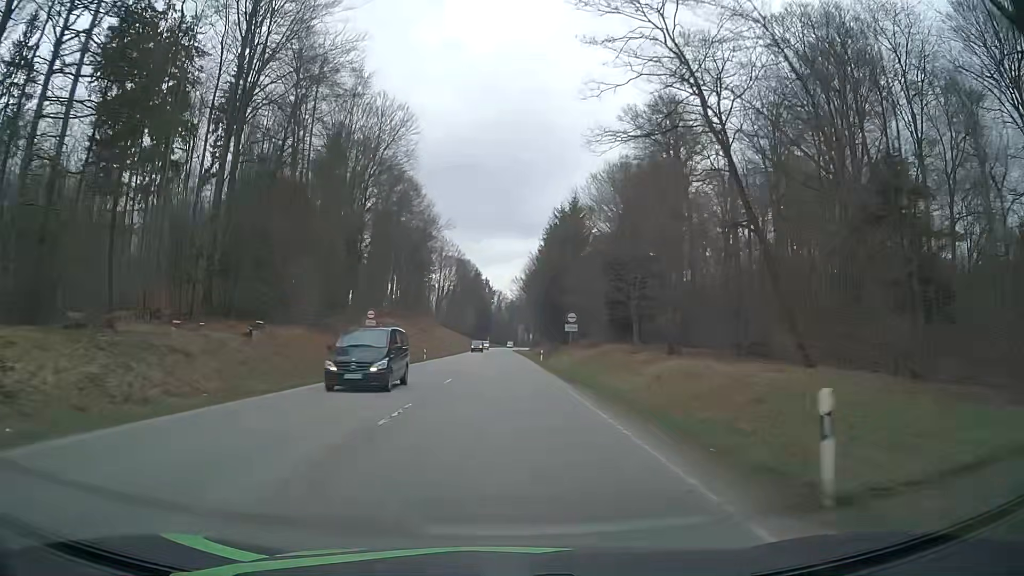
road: secondary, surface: asphalt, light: Day
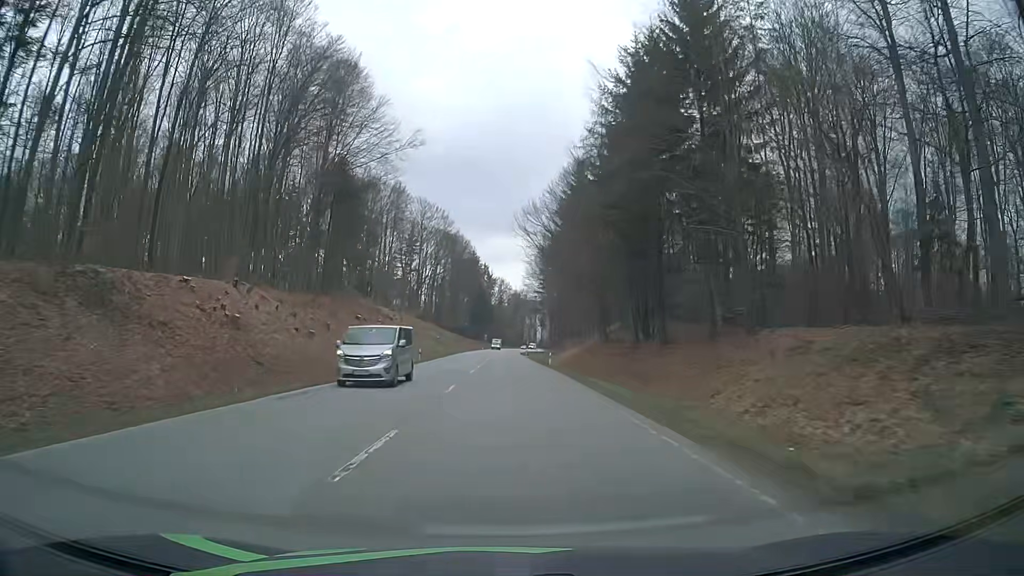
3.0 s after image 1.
(-0.3, +63.1) m; 0°
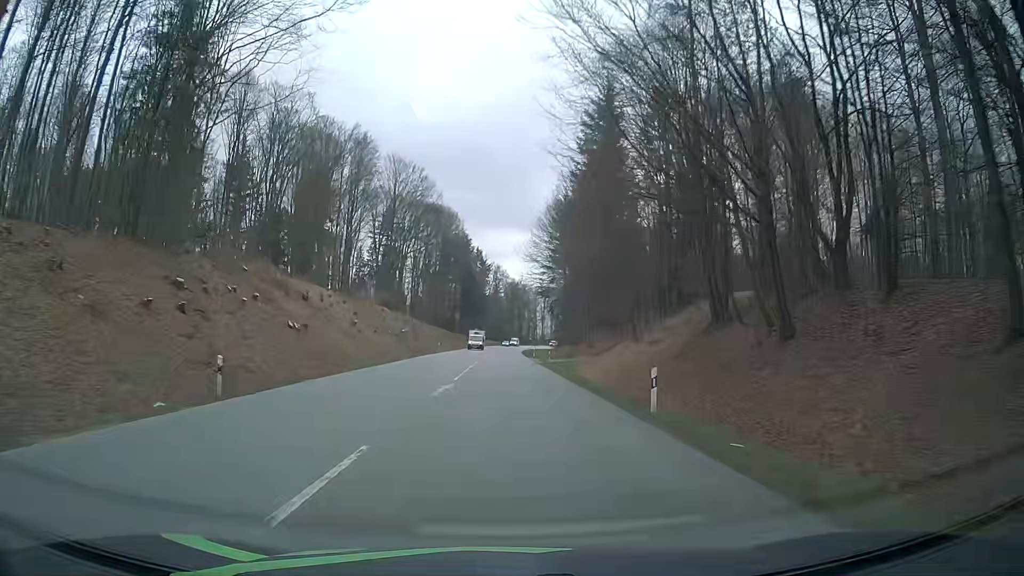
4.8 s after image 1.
(+0.4, +38.3) m; 0°
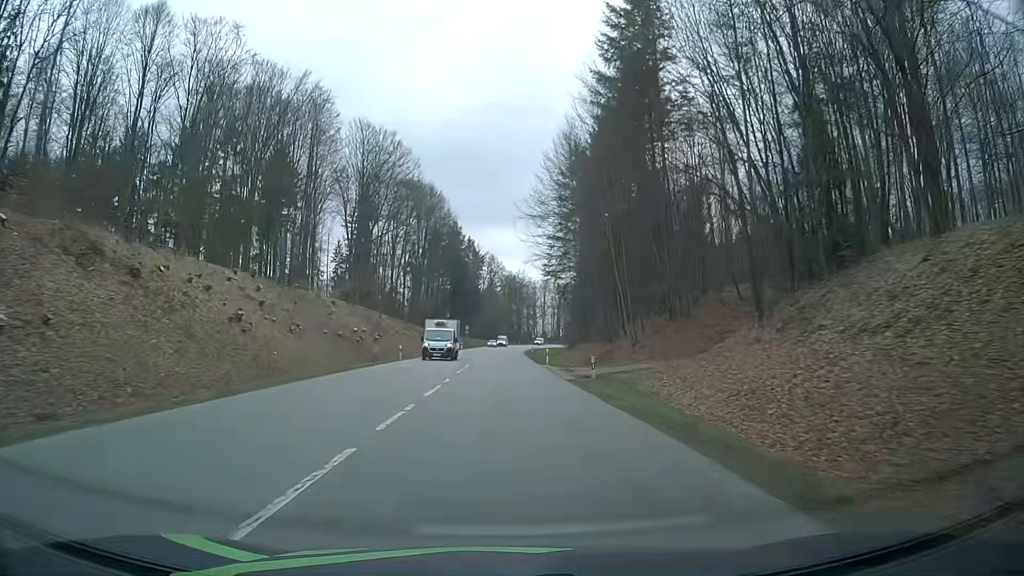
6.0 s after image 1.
(+0.2, +25.5) m; +1°
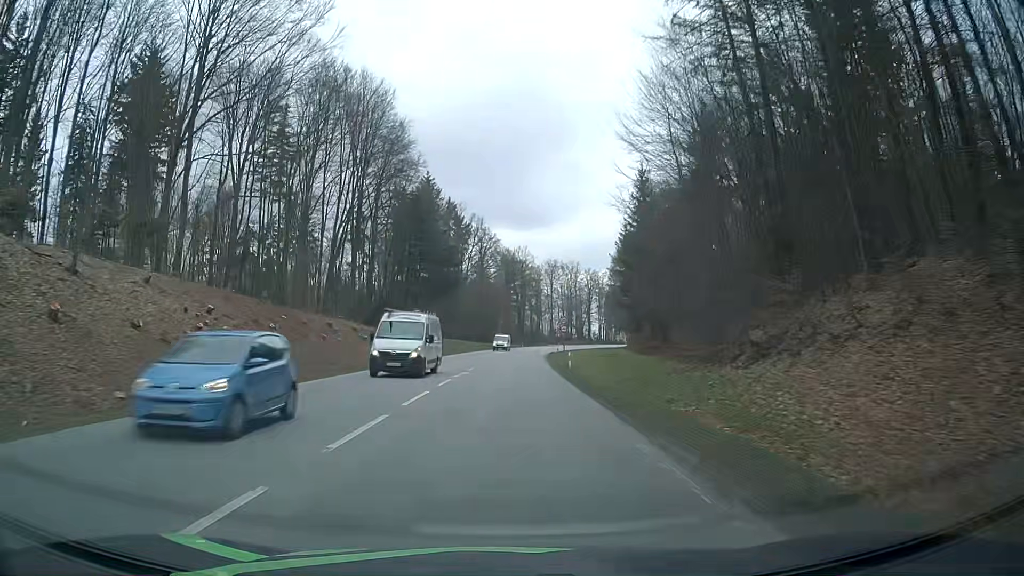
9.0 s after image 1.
(-0.3, +62.2) m; 0°
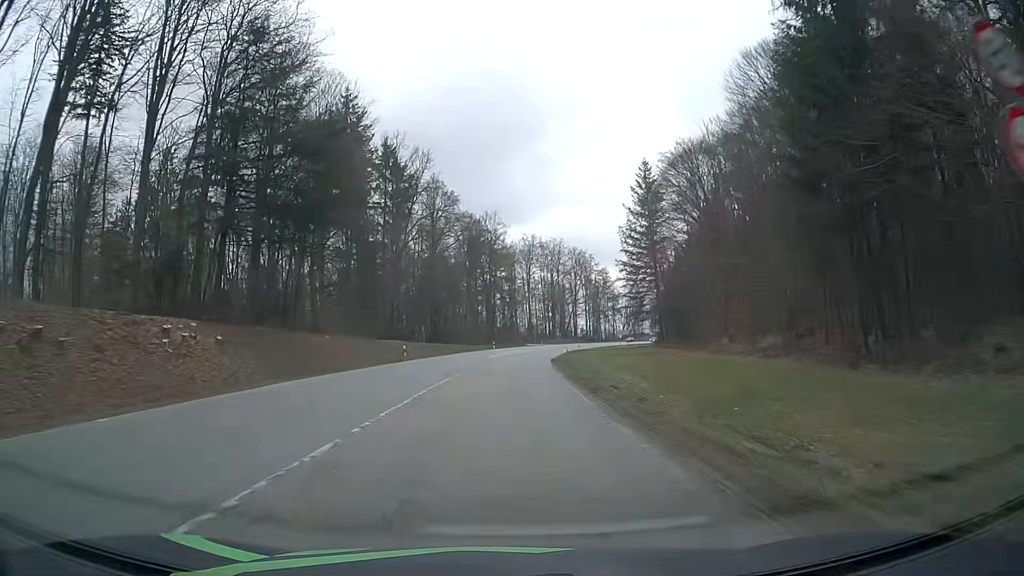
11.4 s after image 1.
(+1.1, +48.3) m; +3°
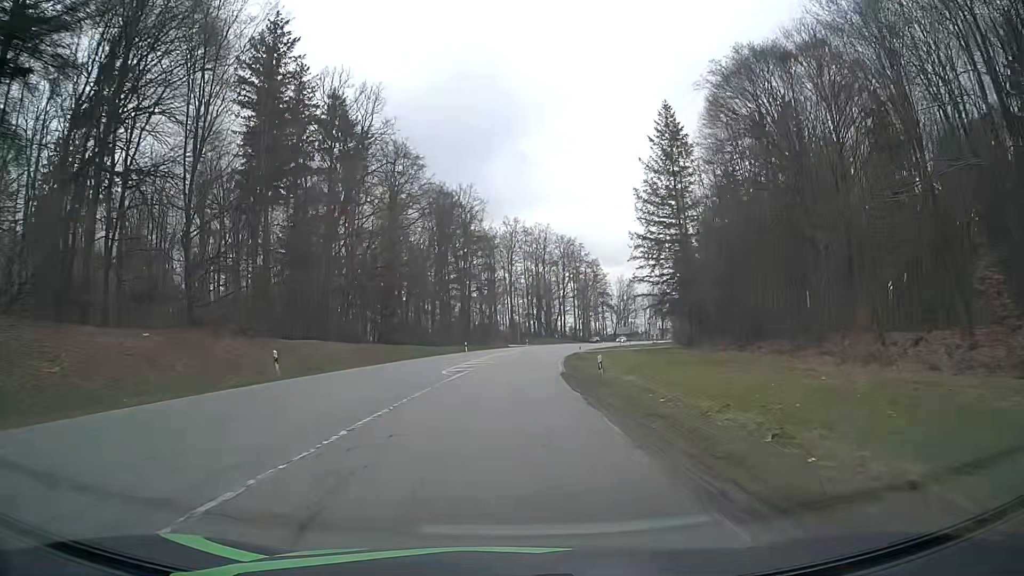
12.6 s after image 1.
(+0.4, +23.8) m; +1°
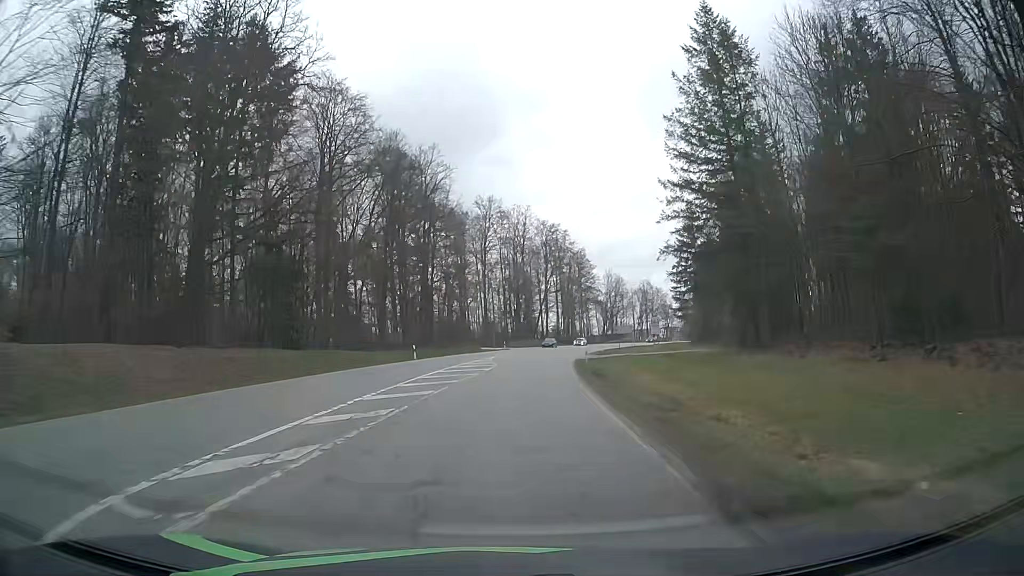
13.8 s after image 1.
(+0.6, +23.6) m; +3°
(0, +10) (0, +20) (+1, +30) (+2, +40) (+3, +50) (+4, +60) (+6, +70) (+8, +79) (+10, +89) (+13, +99) m
